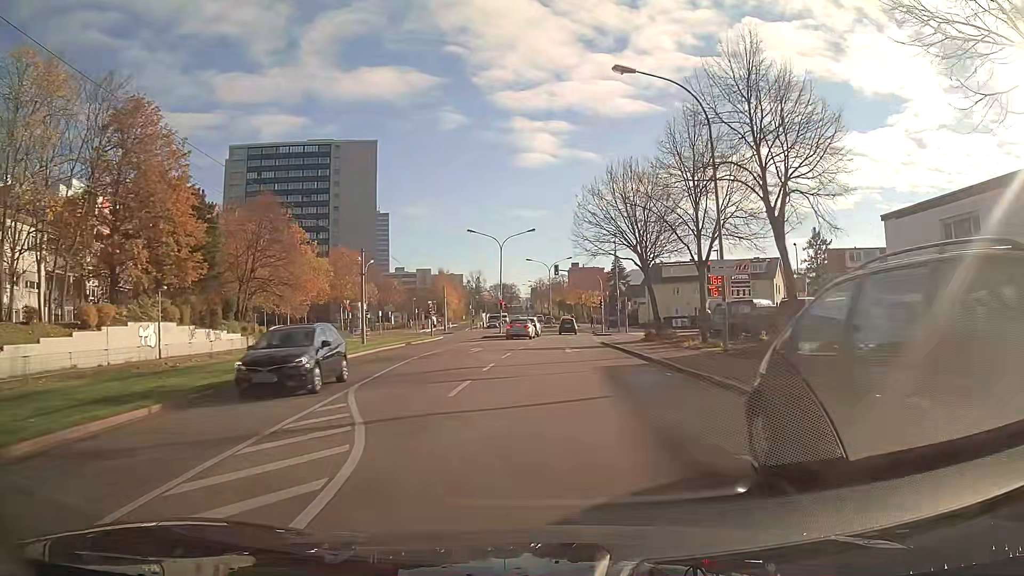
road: tertiary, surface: asphalt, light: Day
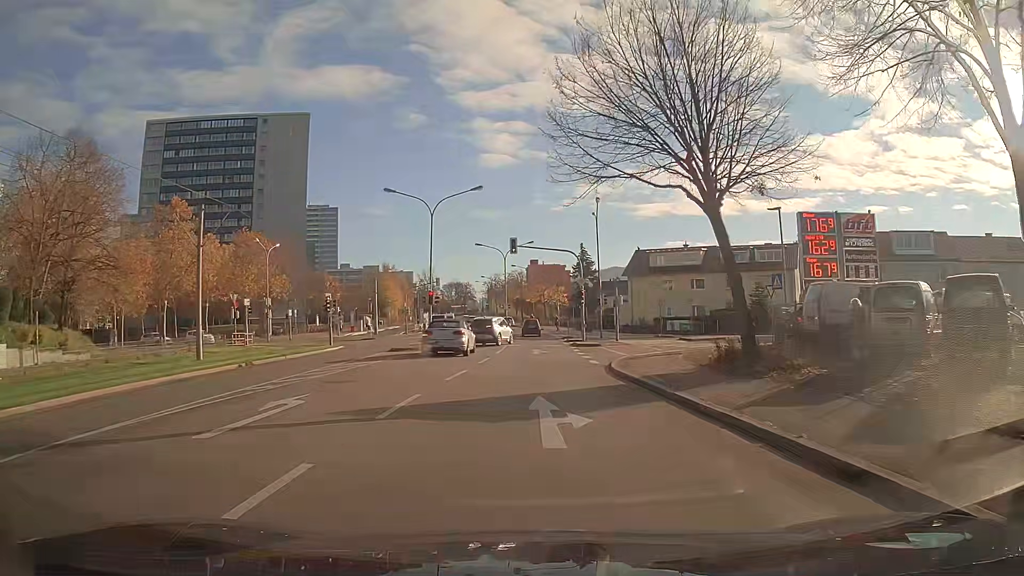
(+0.7, +20.8) m; +3°
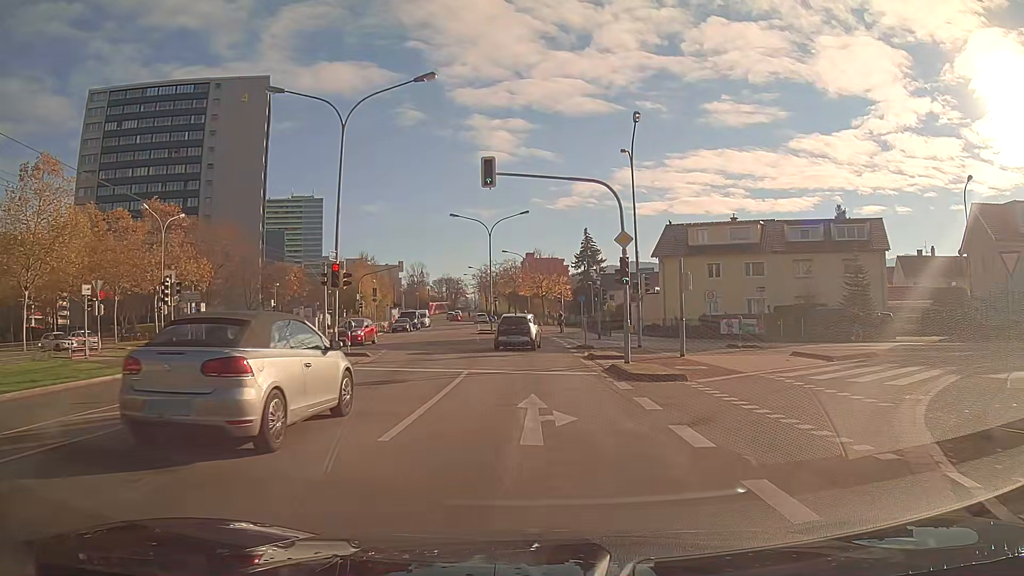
(+0.1, +20.0) m; 0°
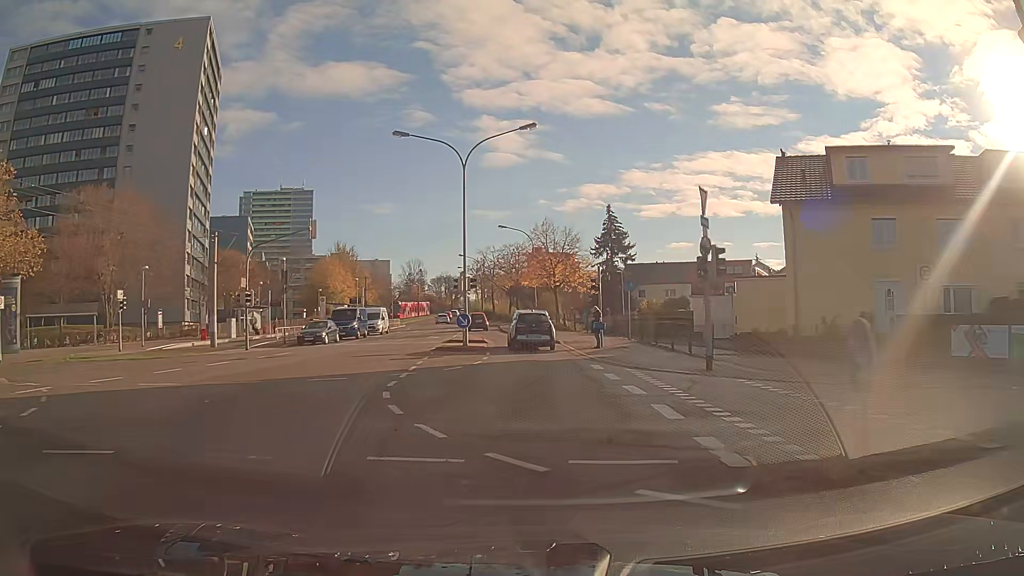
(-0.1, +26.0) m; -1°
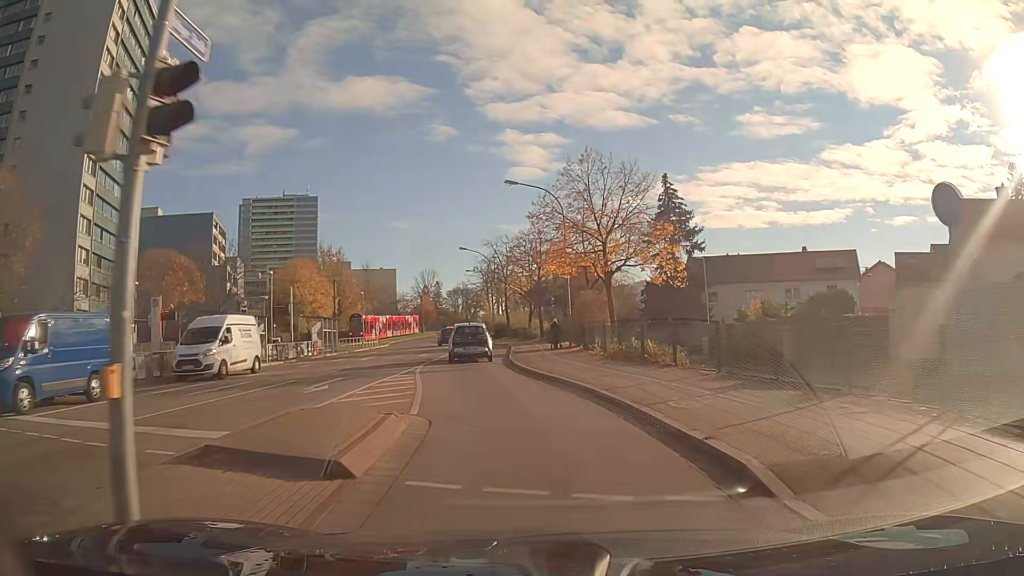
(-0.4, +26.2) m; -4°
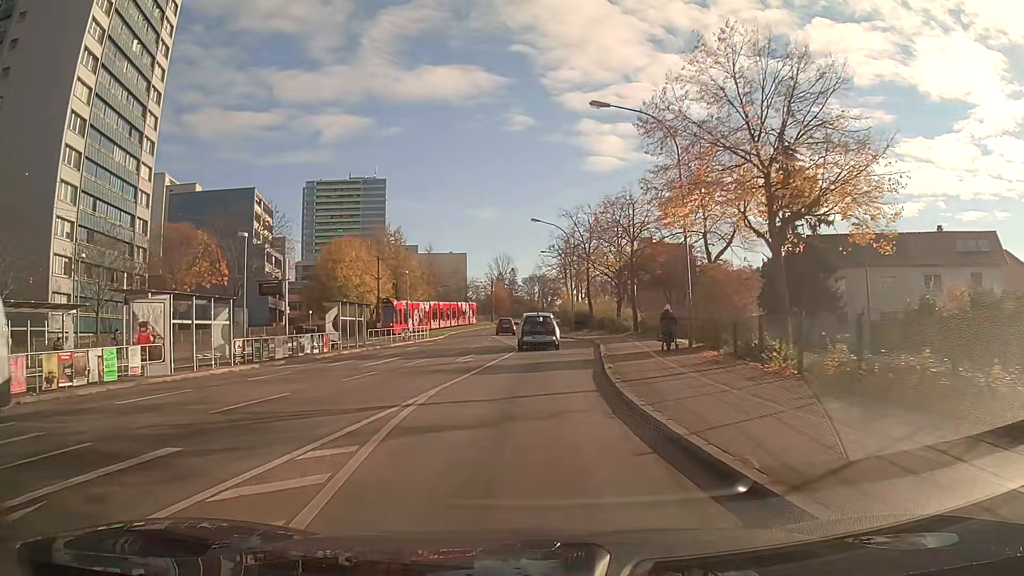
(-0.7, +13.0) m; -4°
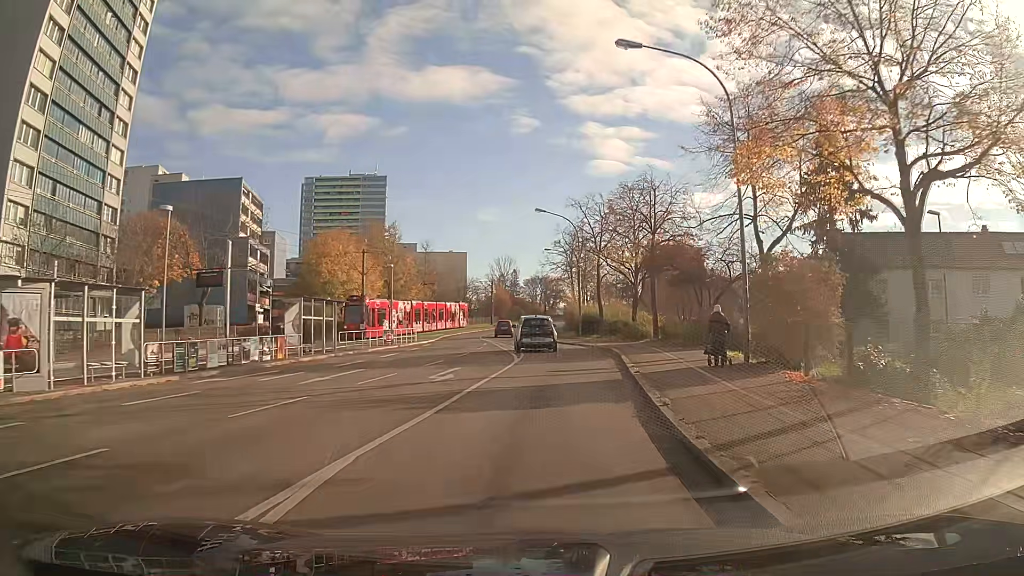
(0.0, +6.5) m; 0°
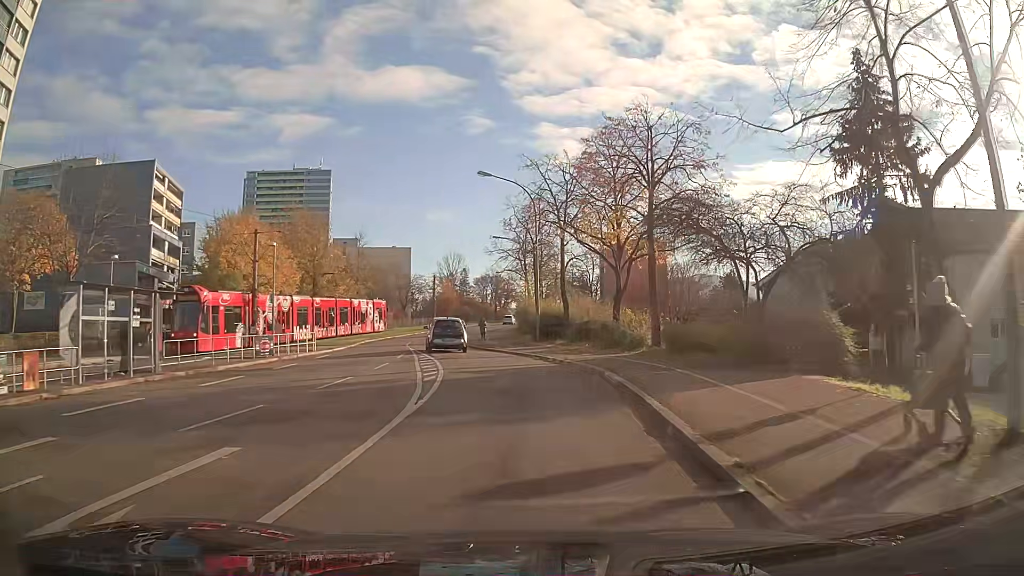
(+0.4, +13.1) m; +2°
